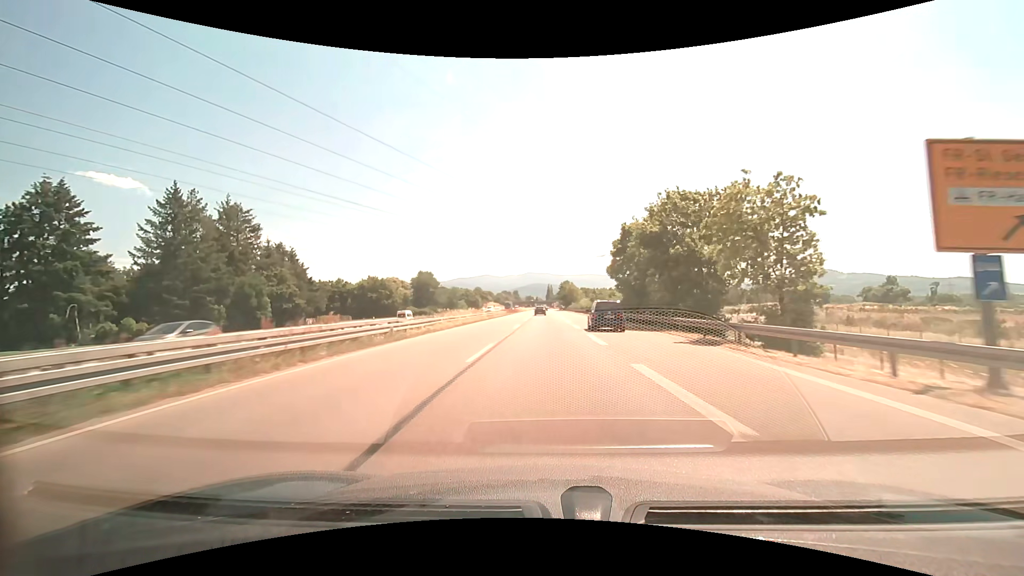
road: trunk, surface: asphalt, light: Day
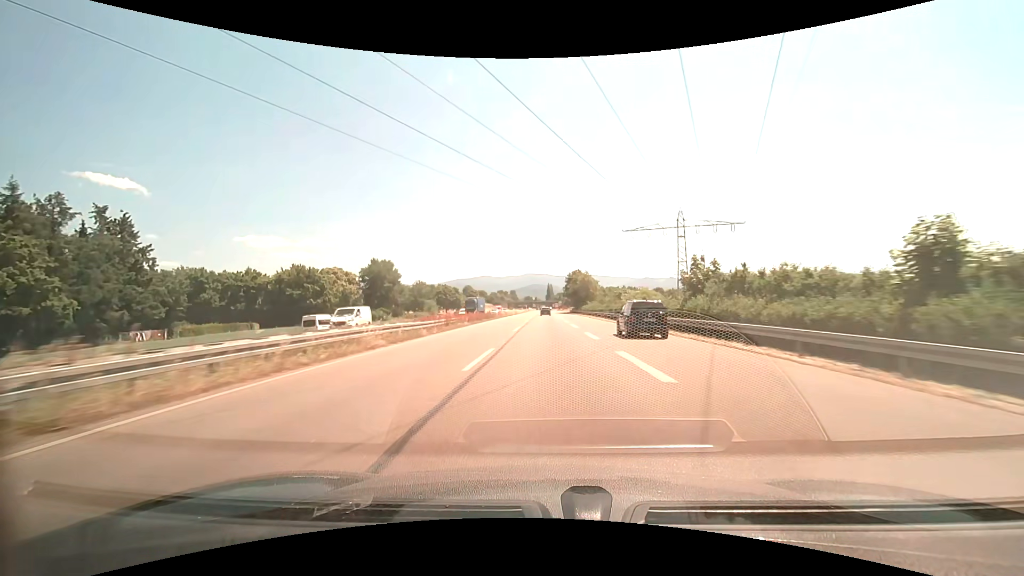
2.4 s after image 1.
(-0.1, +56.4) m; 0°
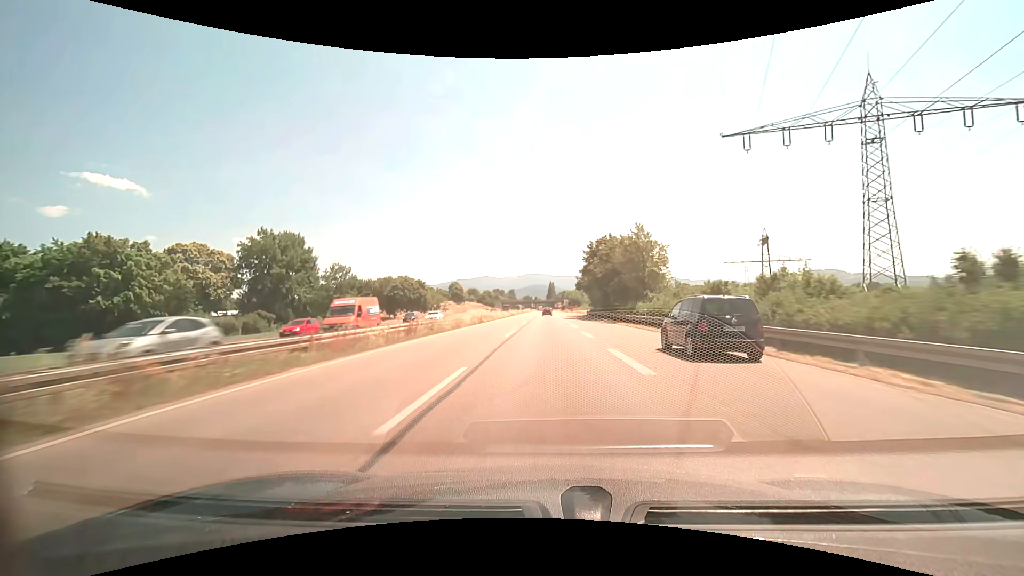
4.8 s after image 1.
(+0.1, +59.1) m; 0°
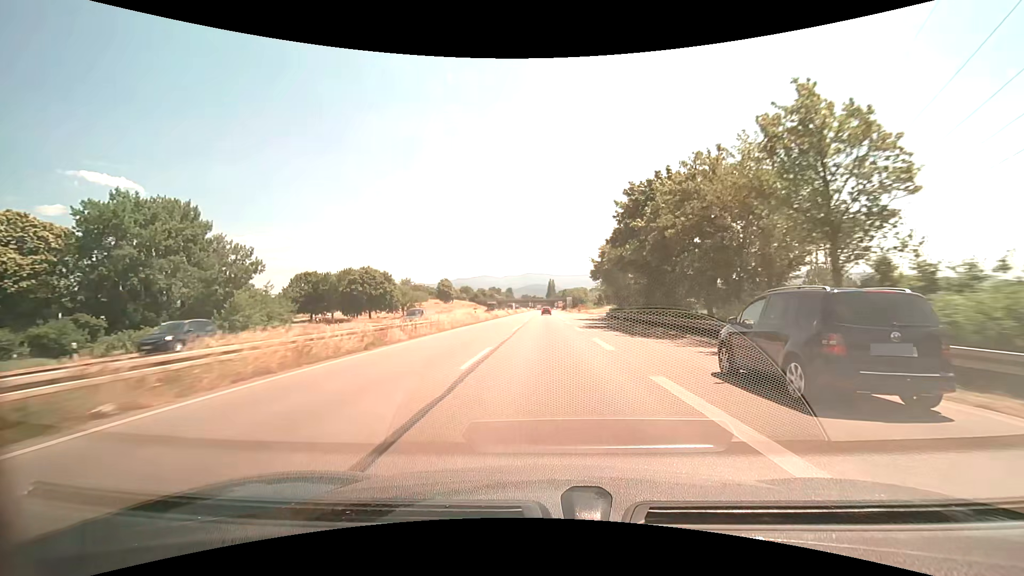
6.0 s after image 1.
(0.0, +30.6) m; 0°
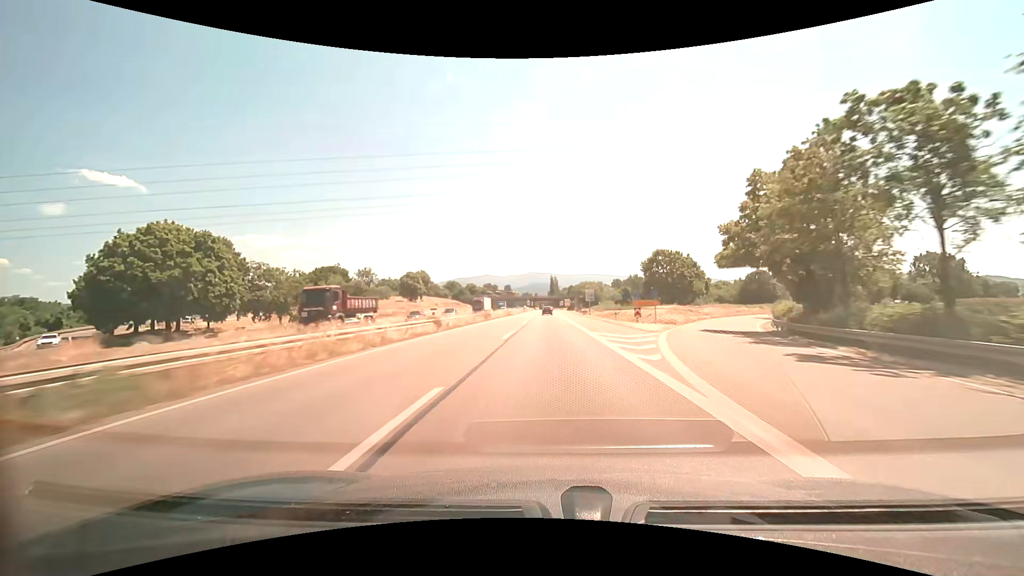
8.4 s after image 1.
(-0.1, +62.4) m; 0°
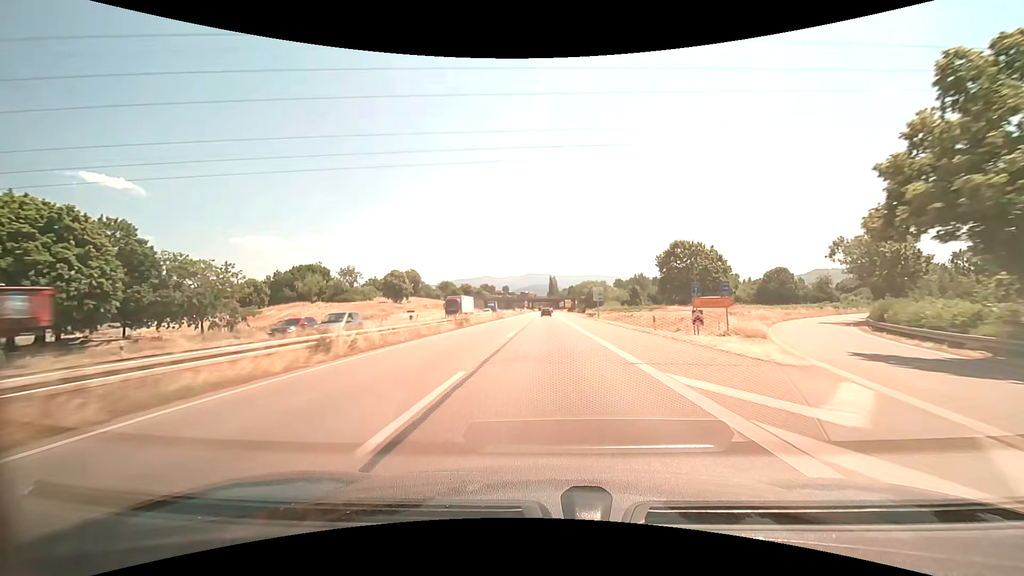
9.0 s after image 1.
(0.0, +15.7) m; 0°
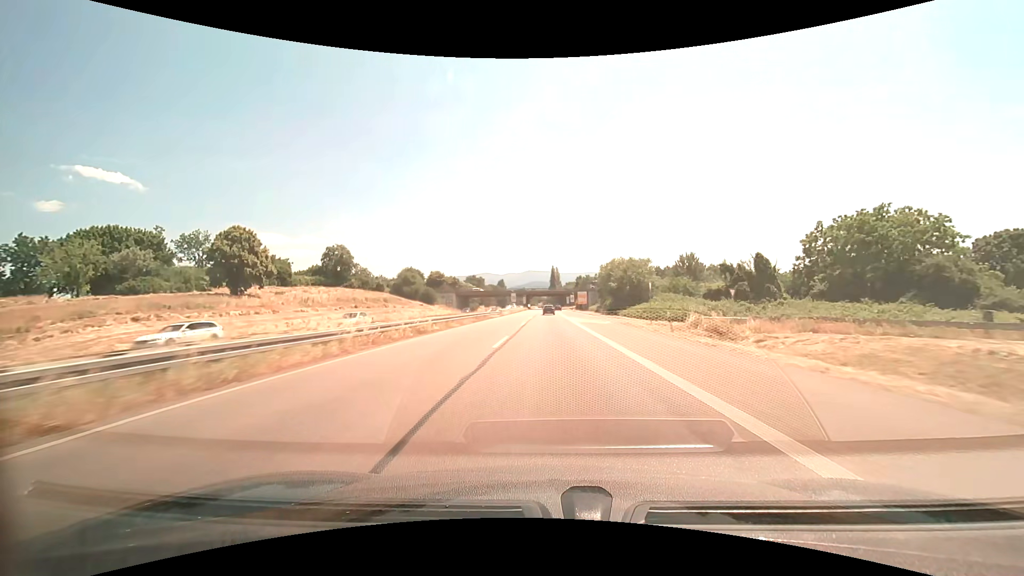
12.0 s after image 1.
(-0.2, +78.6) m; 0°
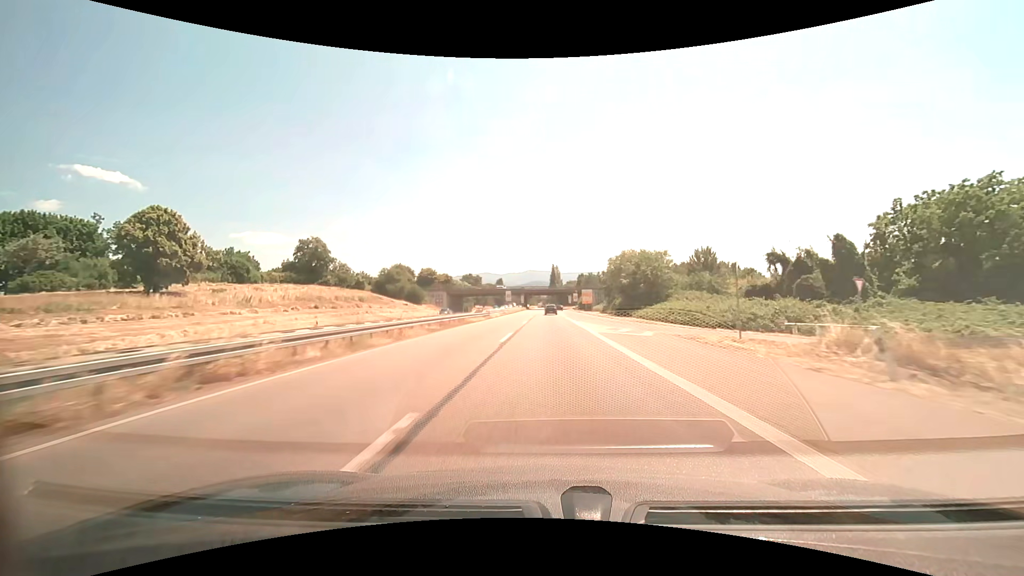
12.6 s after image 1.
(0.0, +15.4) m; 0°
(0, +10) (0, +20) (0, +30) (0, +40) (0, +50) (0, +60) (0, +70) (0, +80) (0, +90) (0, +100) m
